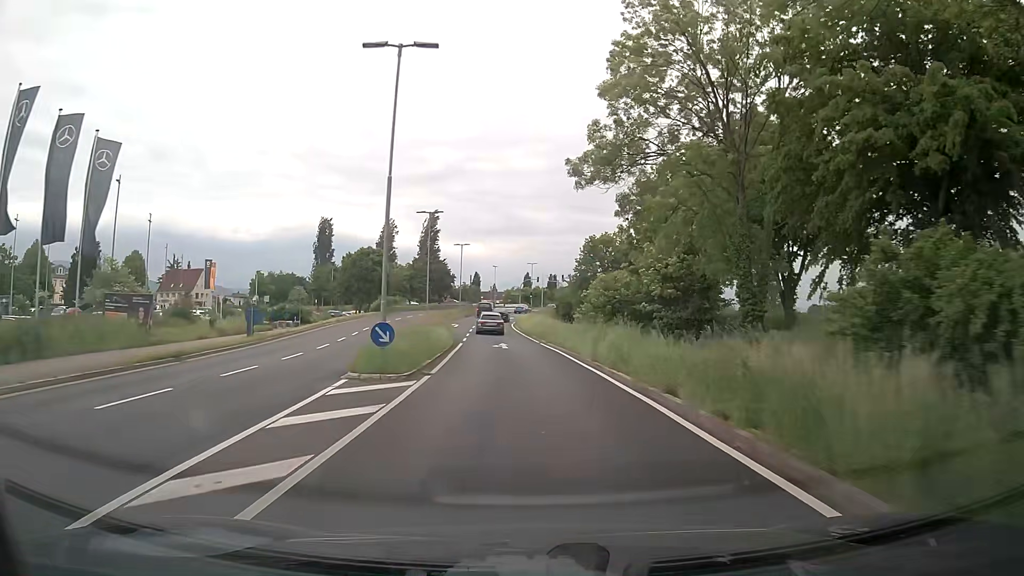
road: primary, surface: asphalt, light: Day
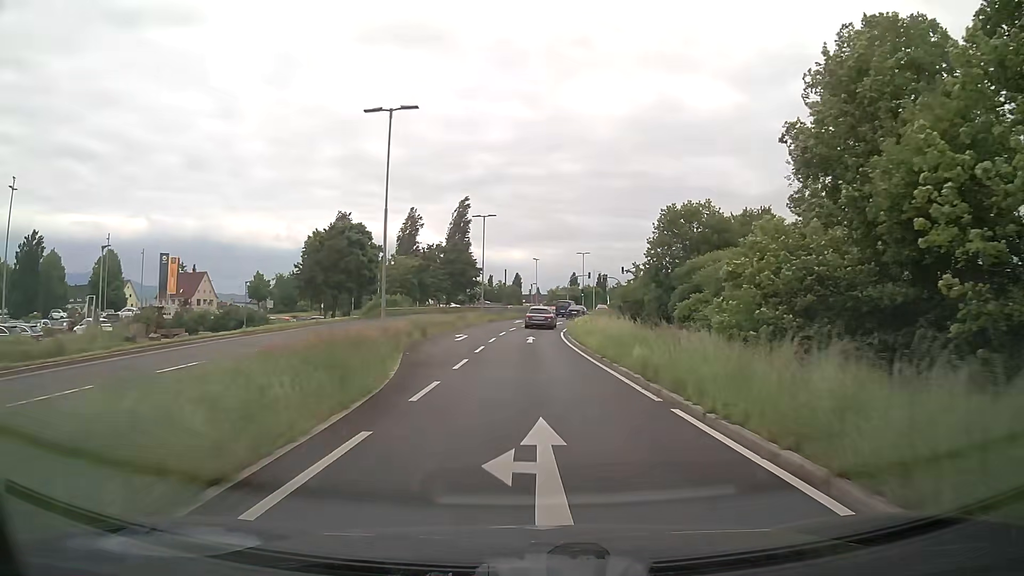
(-0.8, +25.5) m; -4°
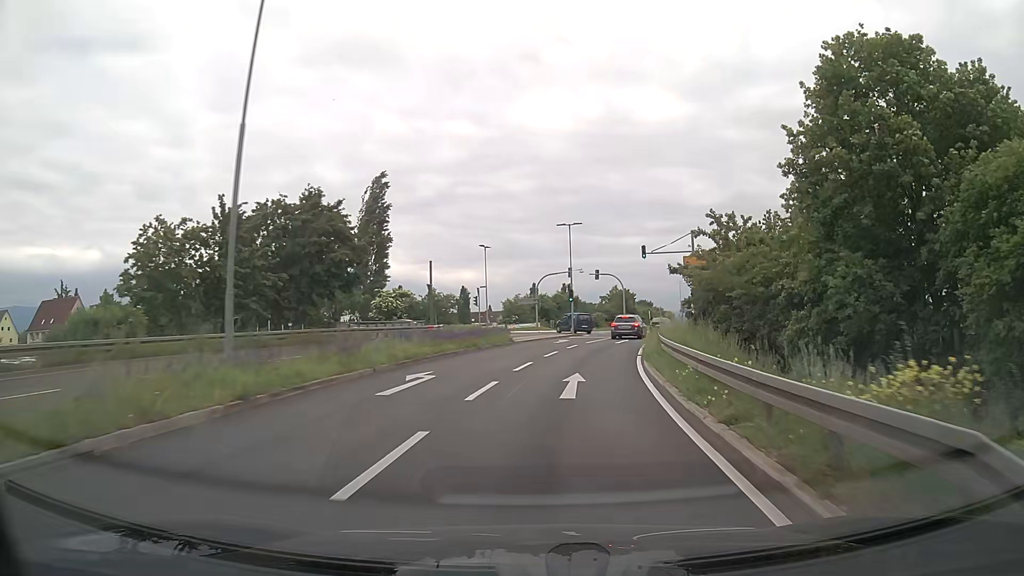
(+0.4, +41.9) m; +4°
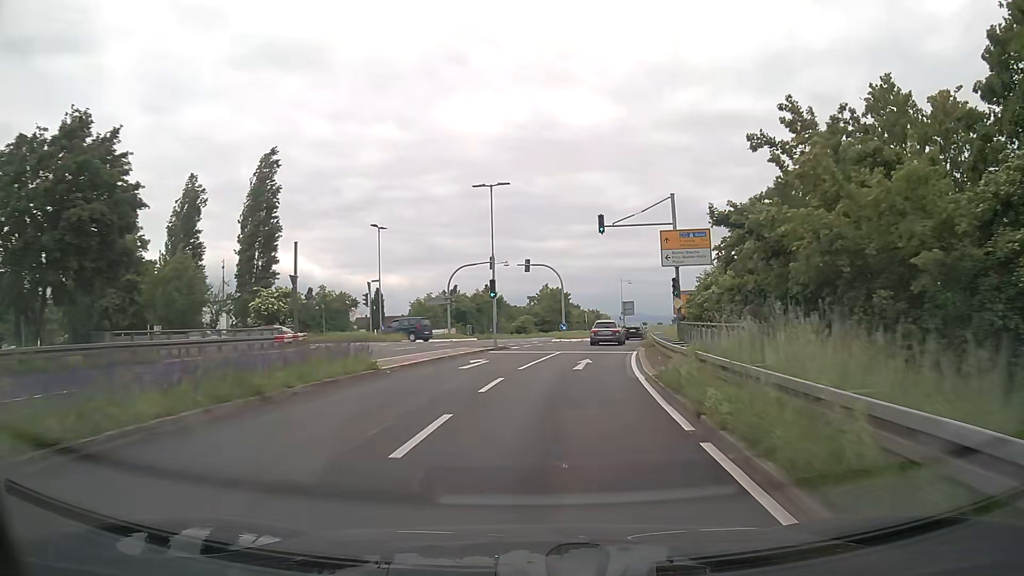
(+0.9, +16.3) m; +6°
